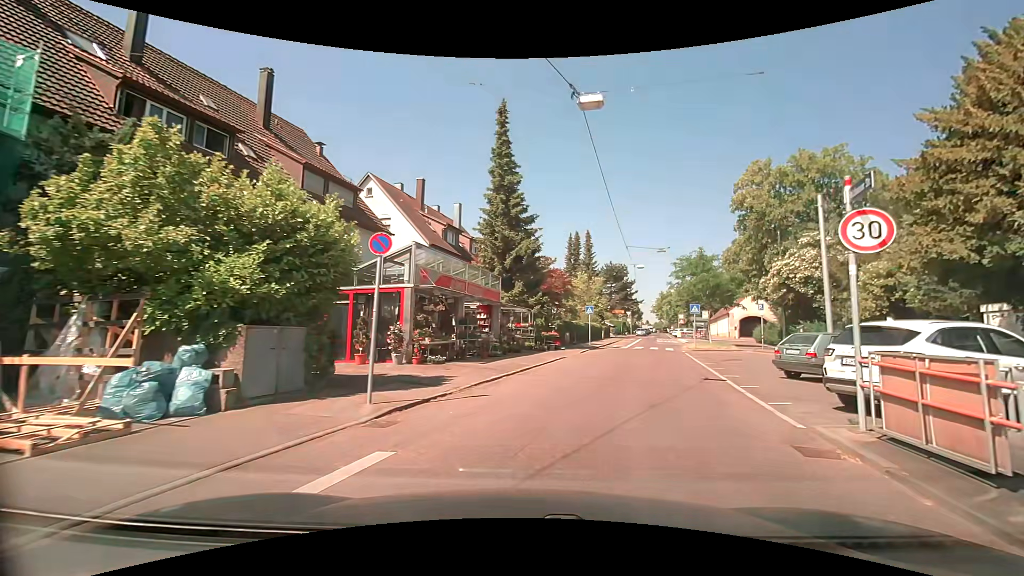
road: tertiary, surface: asphalt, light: Day
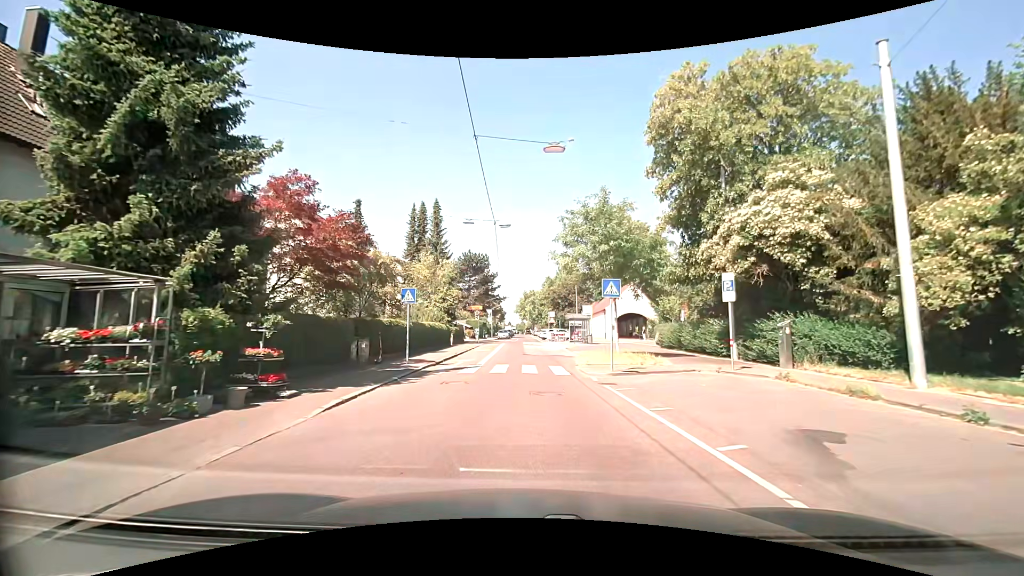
(+4.0, +18.5) m; +16°
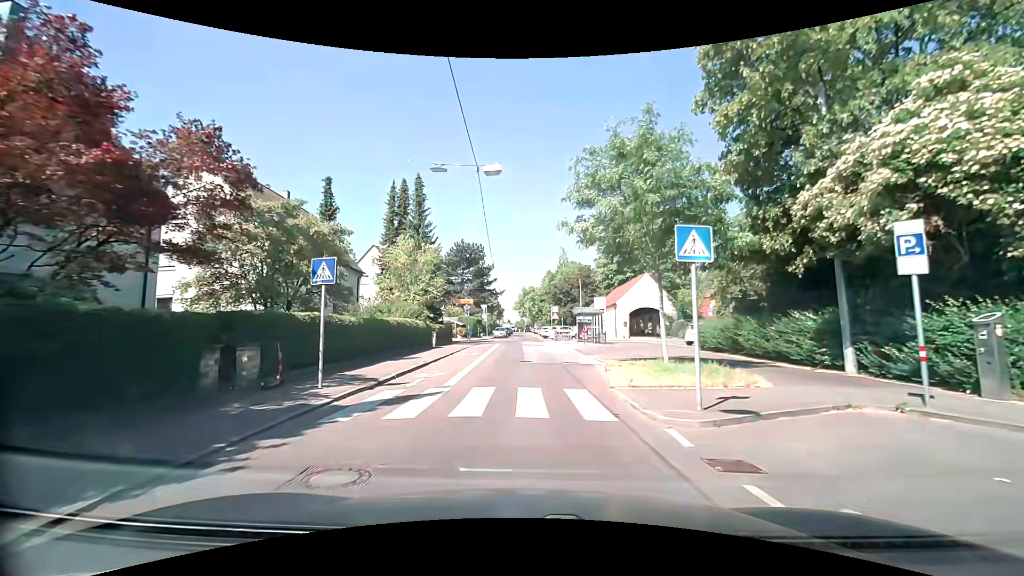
(+0.1, +8.2) m; +1°
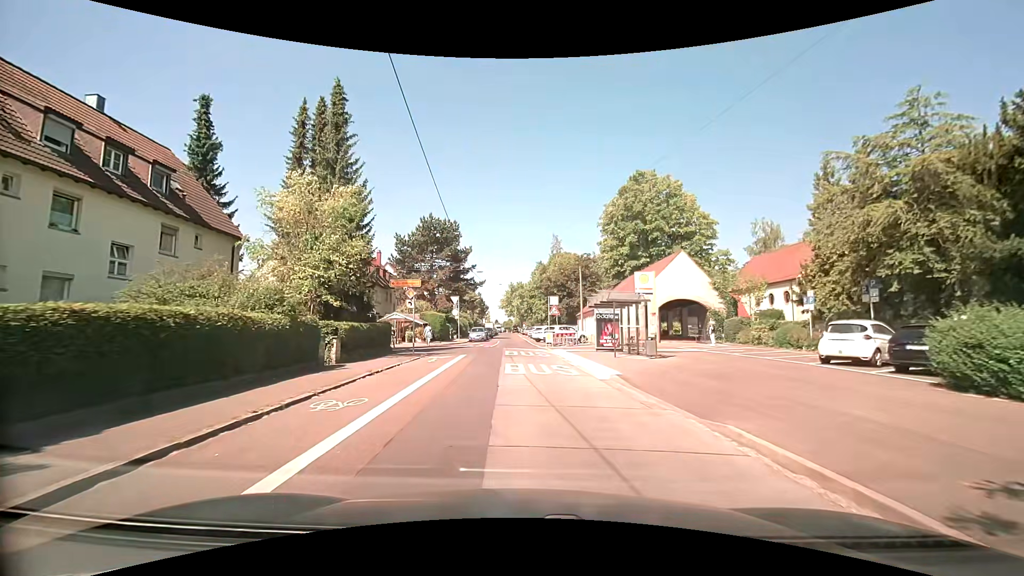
(+0.2, +17.0) m; +1°
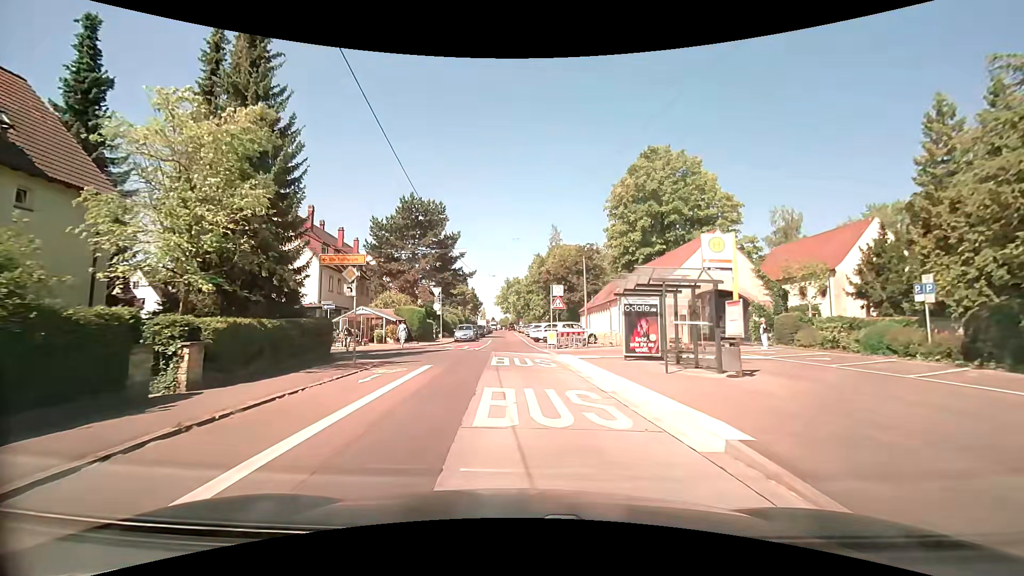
(+0.1, +8.0) m; +1°
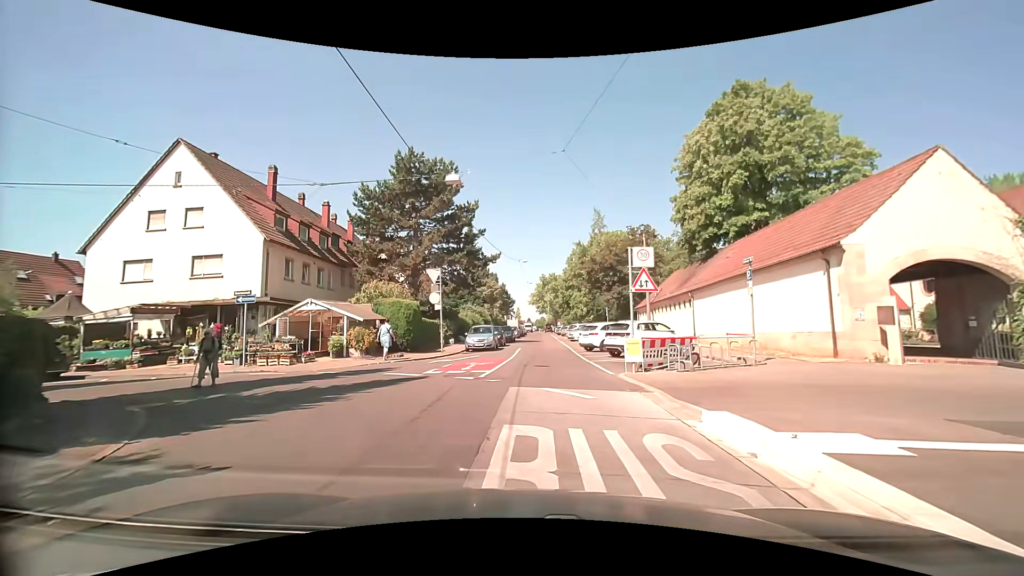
(-0.5, +13.7) m; -4°
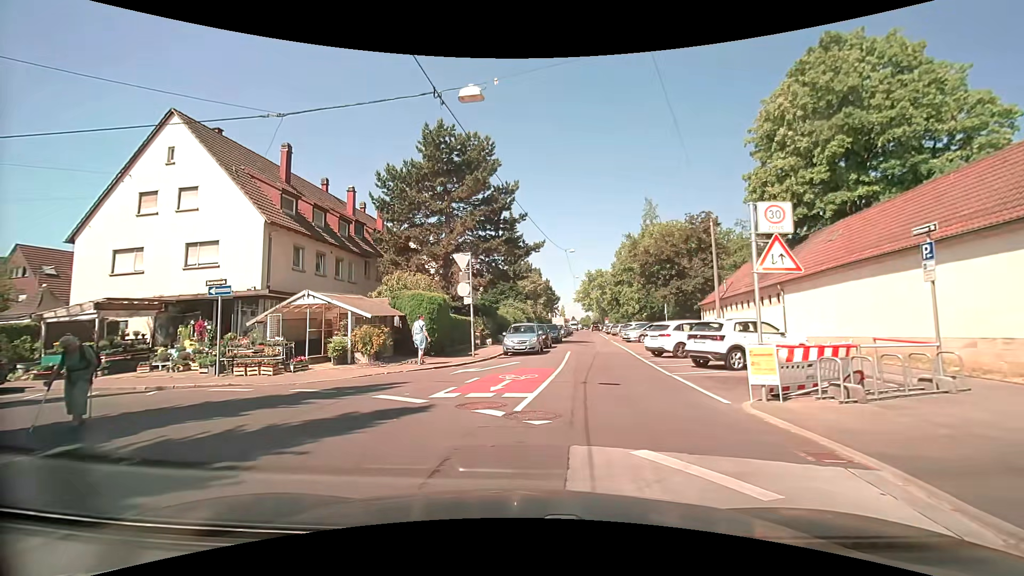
(-0.2, +5.0) m; -5°
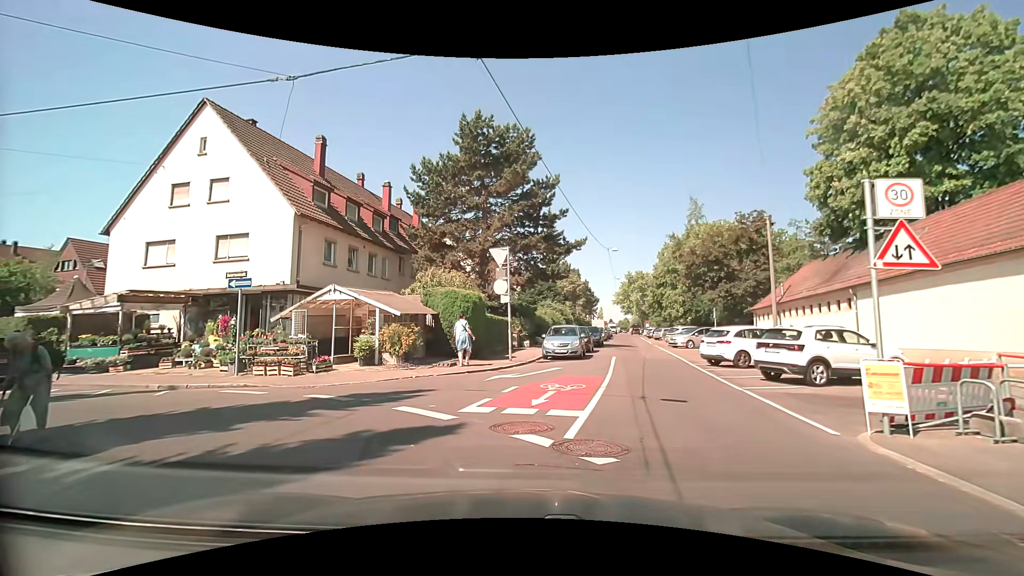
(-0.1, +1.6) m; -5°
